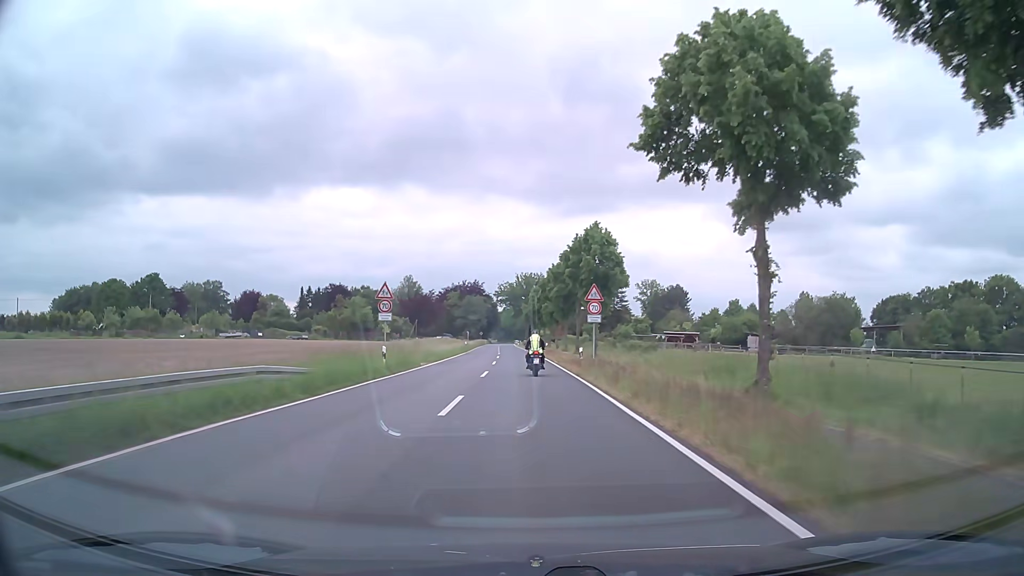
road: secondary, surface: asphalt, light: Day
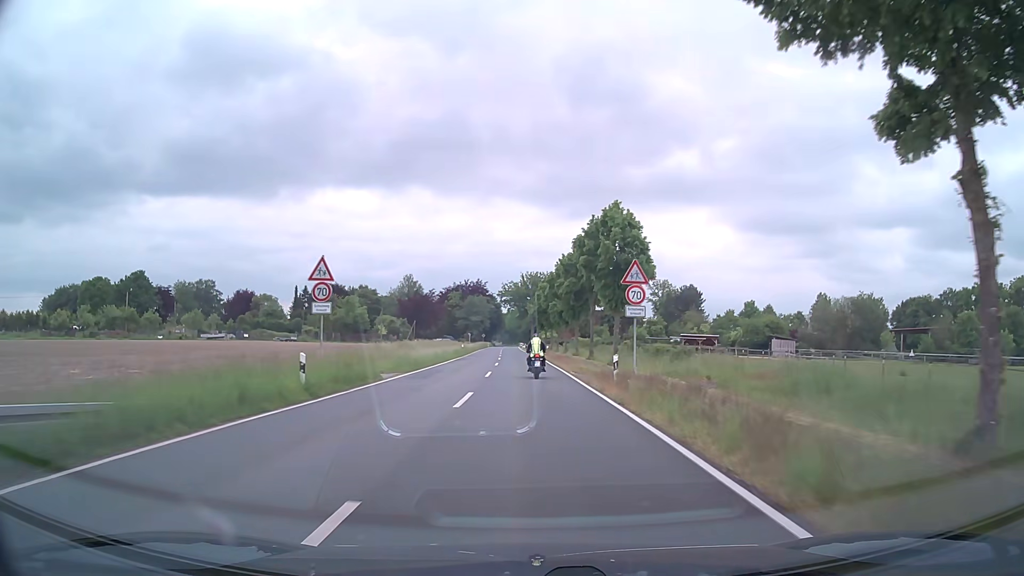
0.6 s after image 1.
(0.0, +10.3) m; -1°
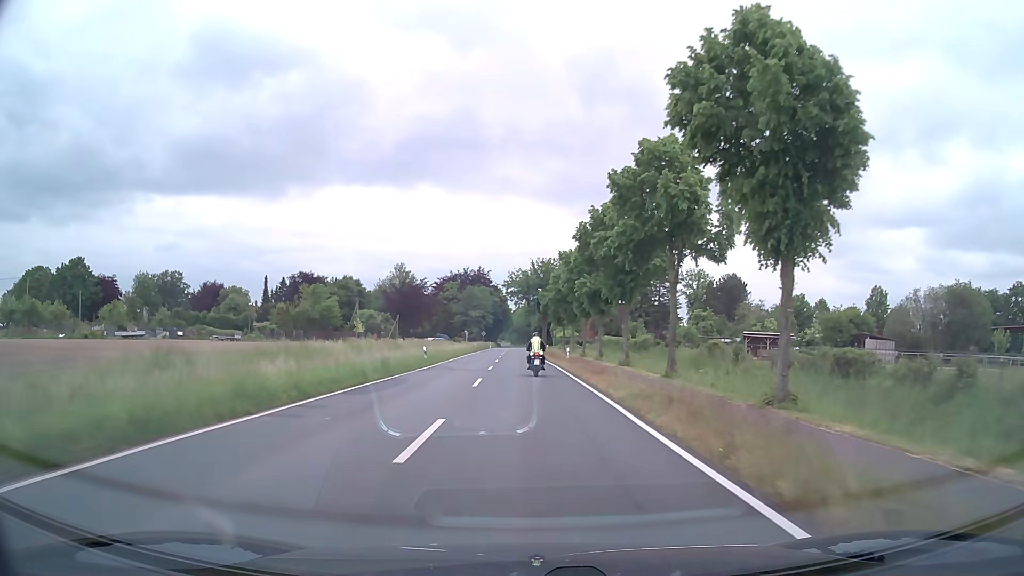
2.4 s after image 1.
(-0.2, +31.4) m; -1°
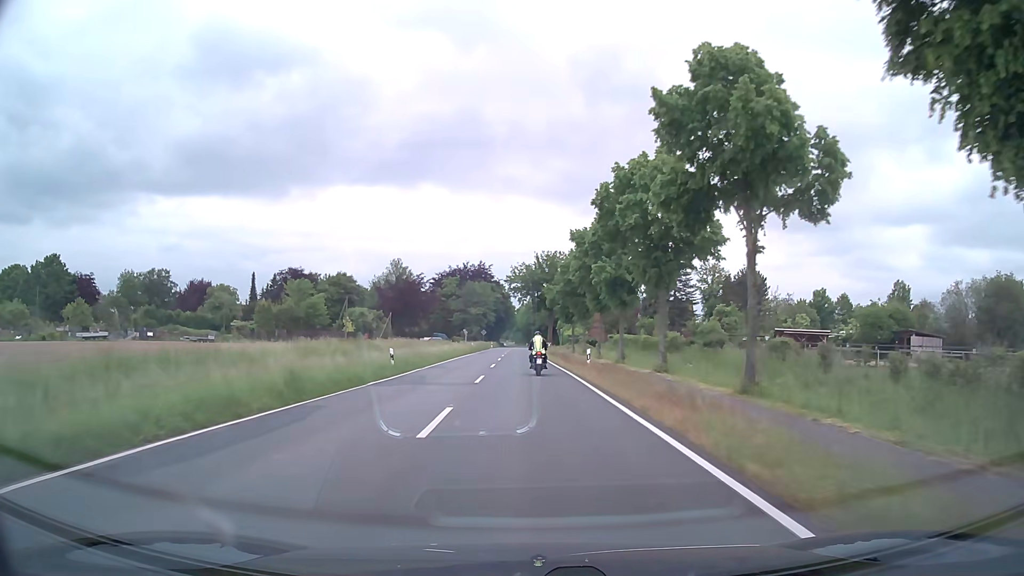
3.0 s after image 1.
(0.0, +10.7) m; 0°
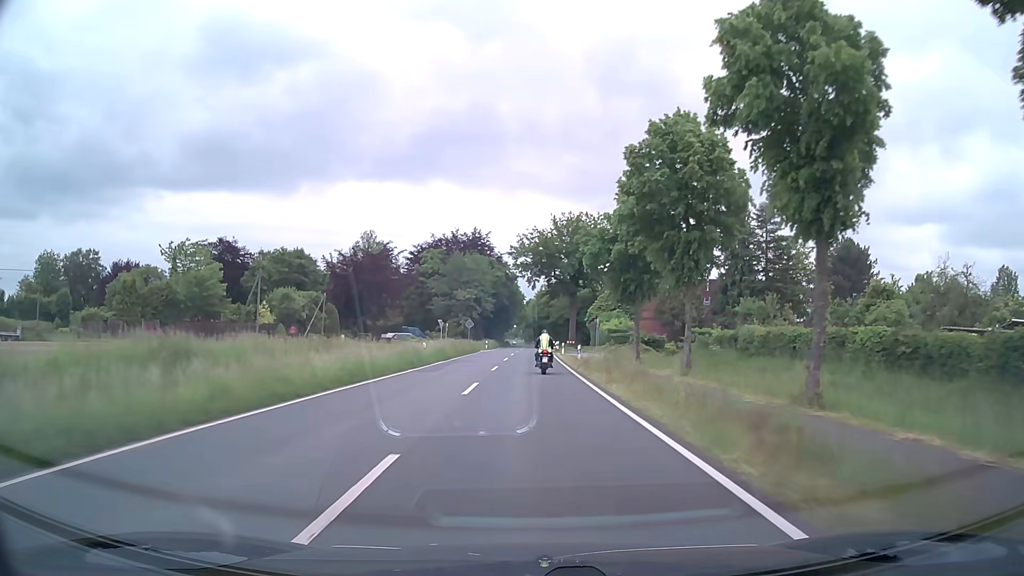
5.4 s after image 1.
(-0.5, +43.1) m; -1°
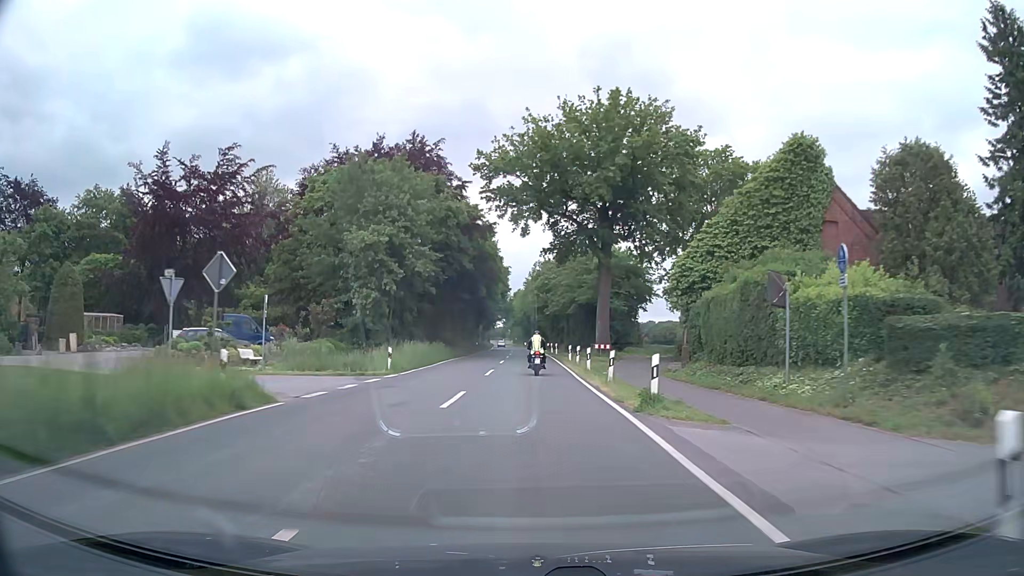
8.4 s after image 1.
(+0.2, +52.8) m; +1°
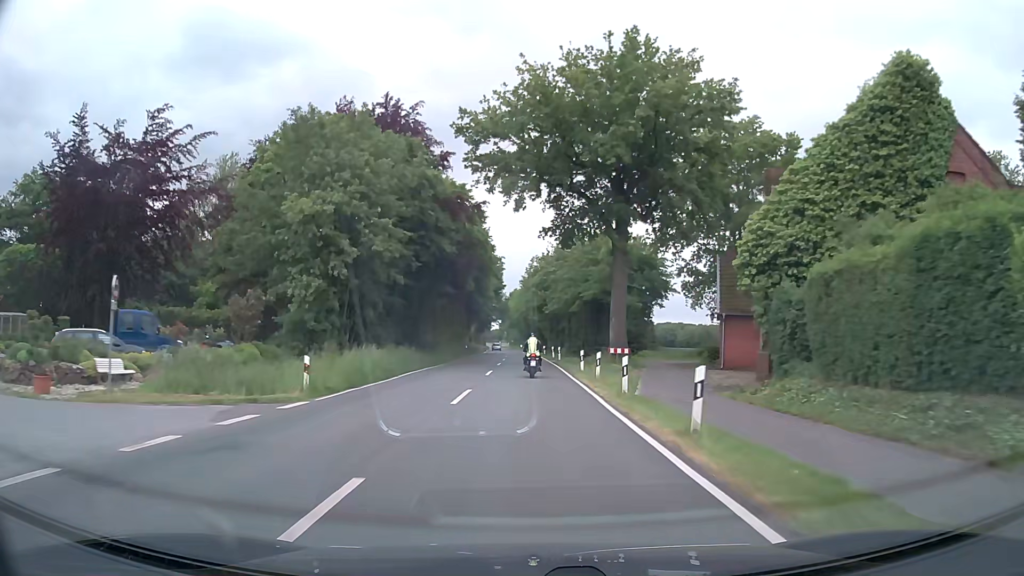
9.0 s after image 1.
(0.0, +10.4) m; 0°
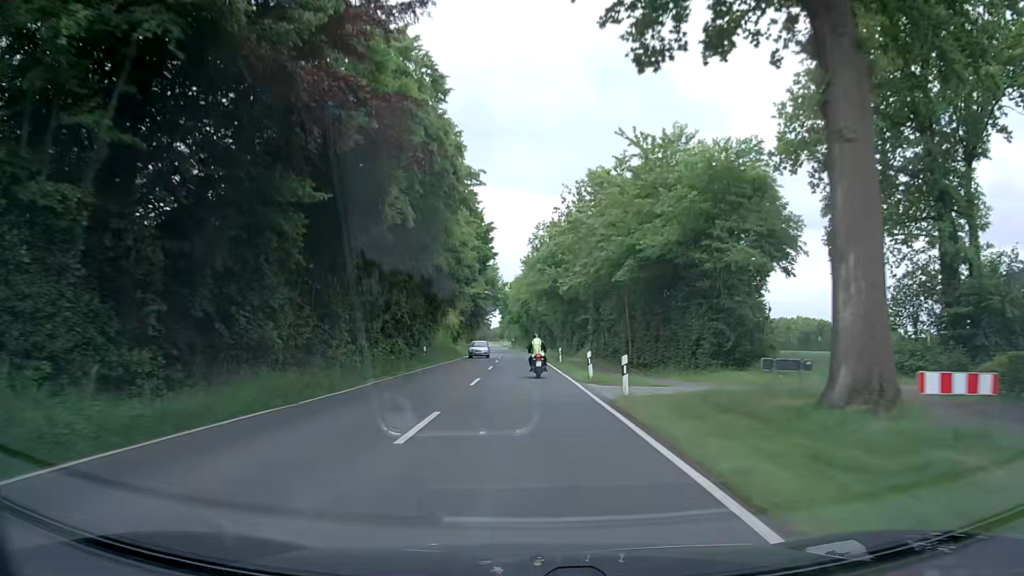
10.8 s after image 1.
(+0.2, +30.9) m; 0°
(0, +10) (0, +20) (0, +30) (0, +40) (-1, +50) (-1, +60) (-1, +70) (-1, +80) (-2, +90) (-2, +100) m
